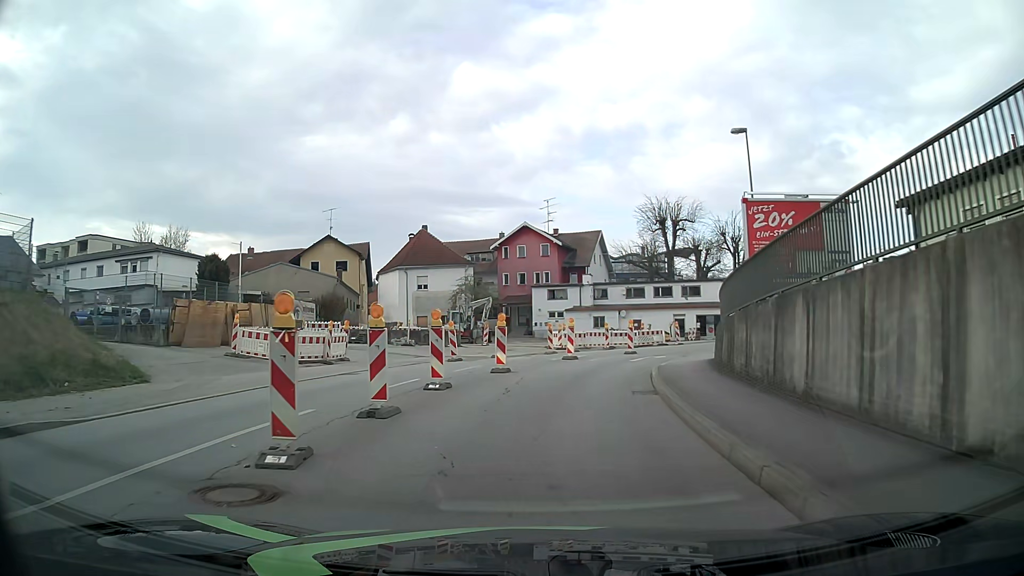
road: tertiary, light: Day
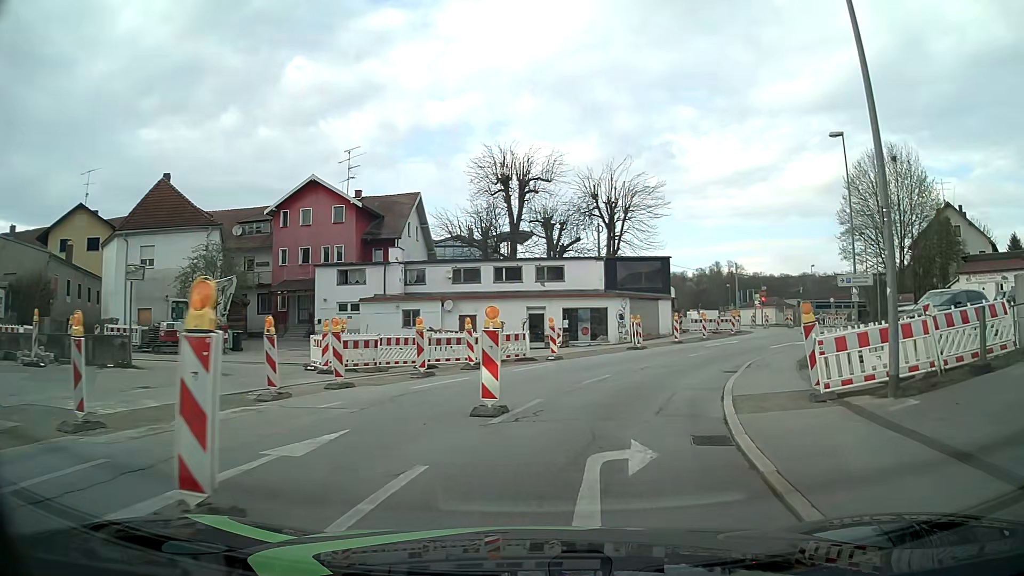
(+1.8, +21.8) m; +15°
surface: asphalt
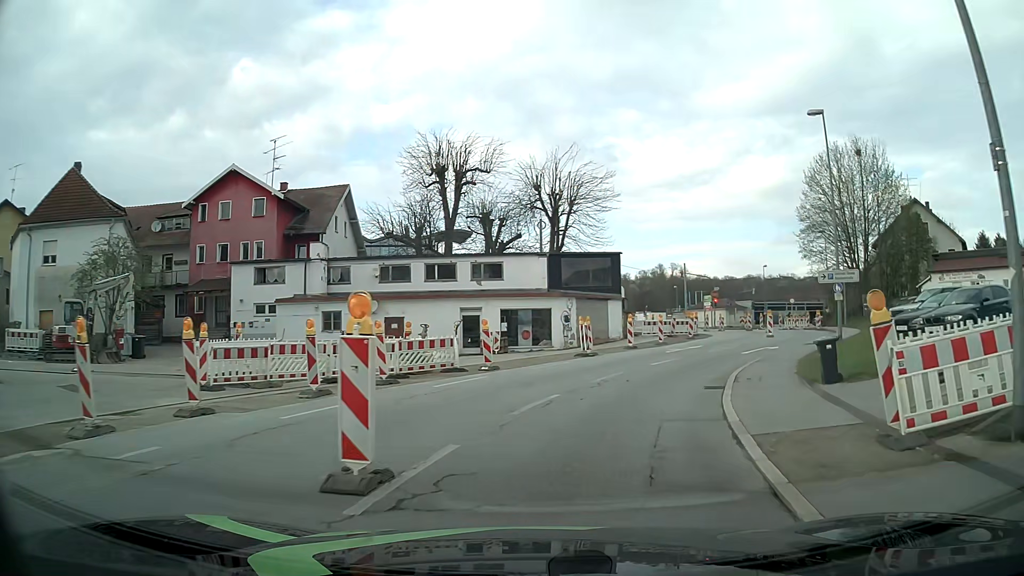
(+0.2, +4.4) m; +5°
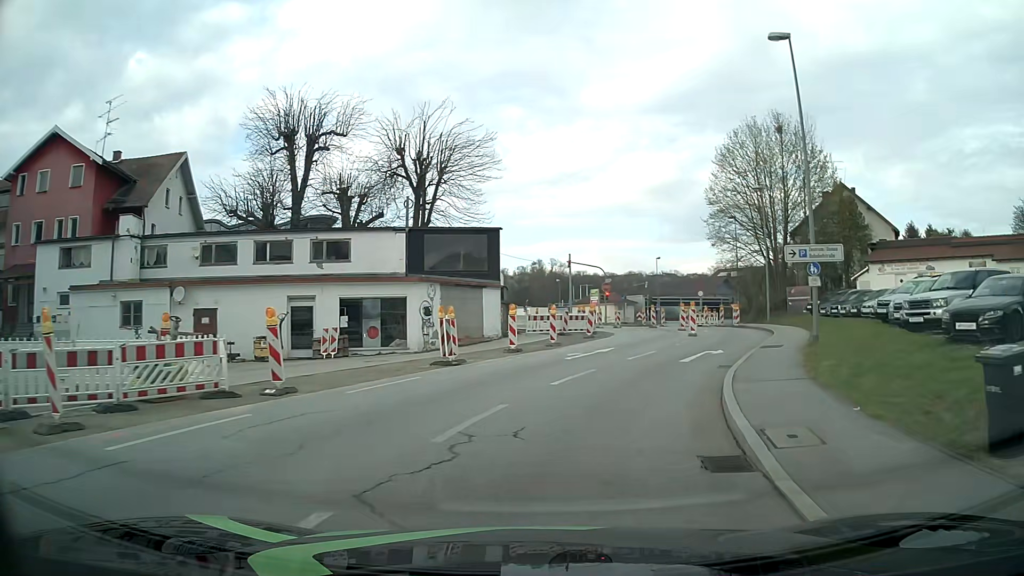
(+0.8, +8.9) m; +11°
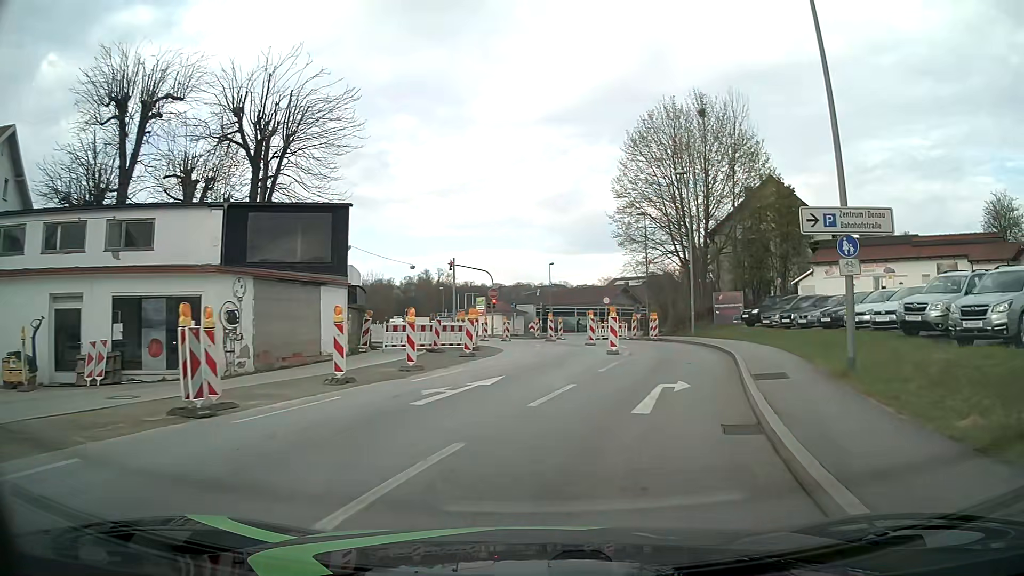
(+0.7, +9.0) m; +10°
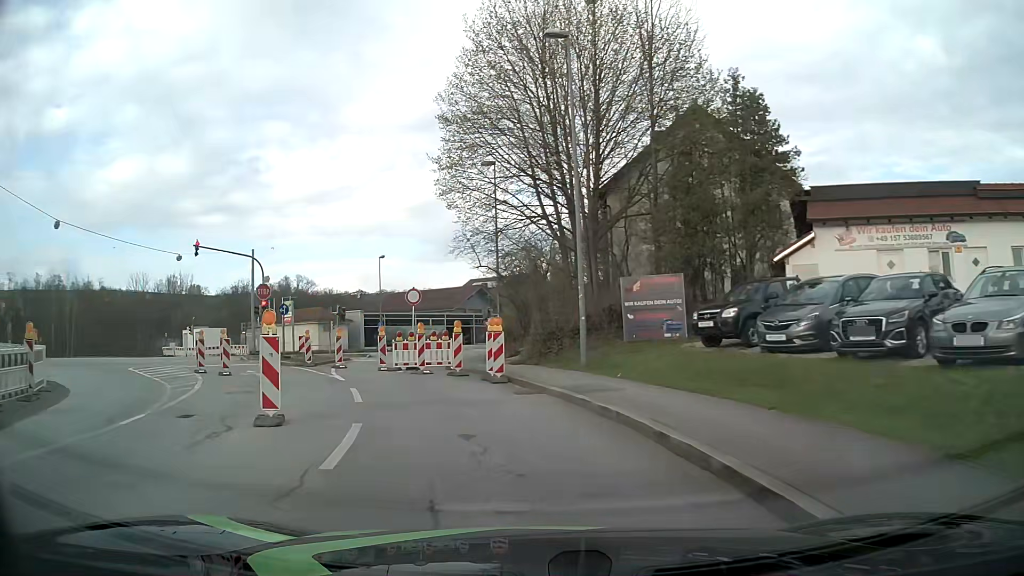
(+4.3, +21.4) m; +12°
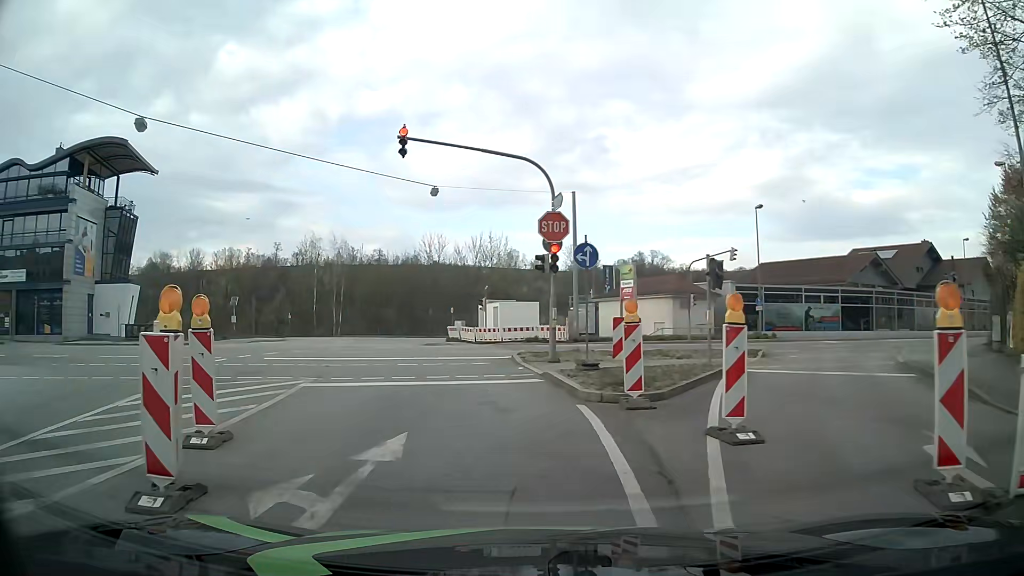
(-5.1, +19.0) m; -31°
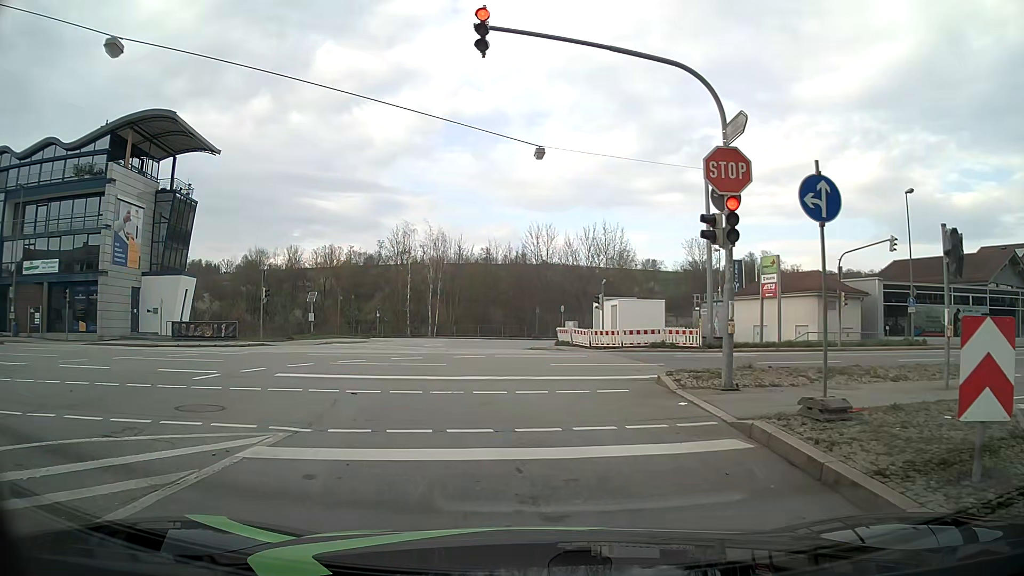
(-0.6, +7.3) m; -11°
(0, +10) (-4, +19) (-11, +26) (-21, +29) (-31, +29) (-41, +28) (-51, +27) (-60, +26) (-70, +25) (-80, +24) m
